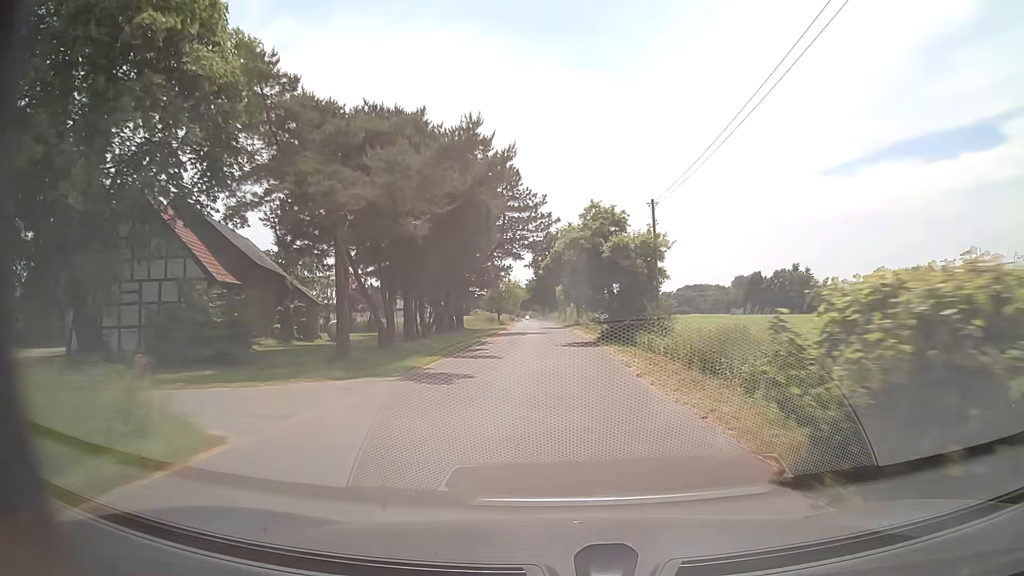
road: unclassified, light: Day
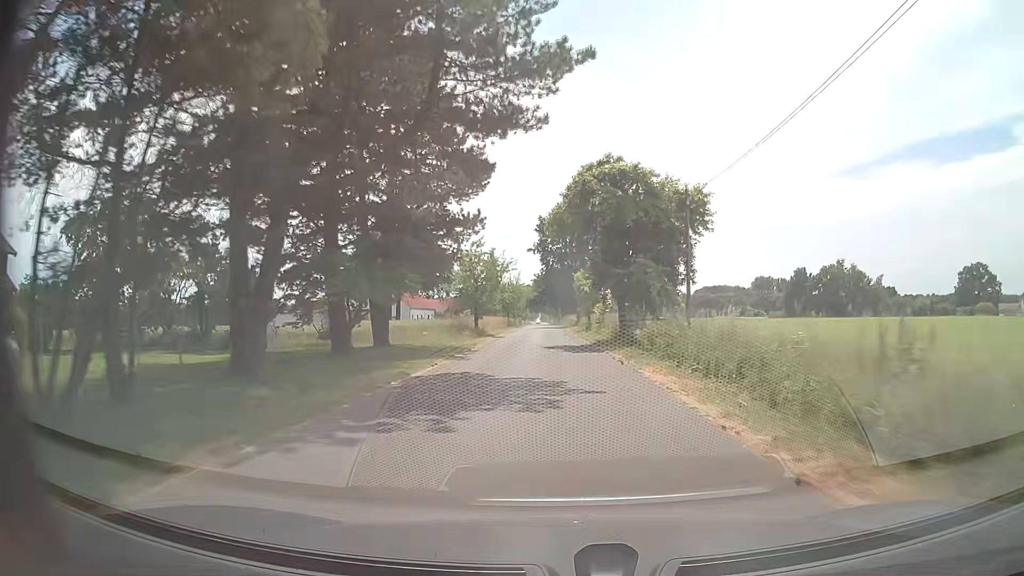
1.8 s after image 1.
(-0.5, +32.0) m; -2°
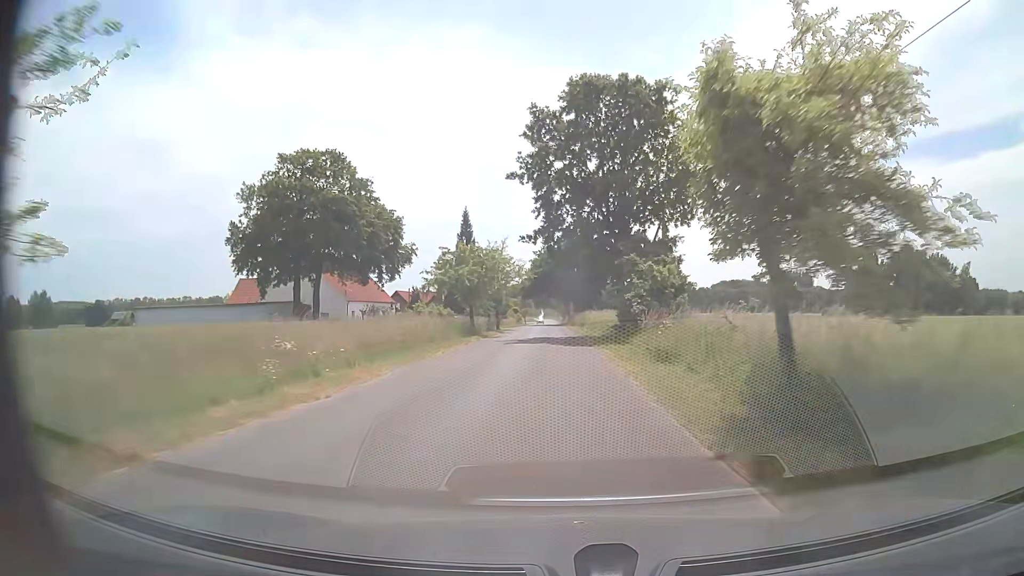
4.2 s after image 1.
(+0.2, +43.1) m; 0°
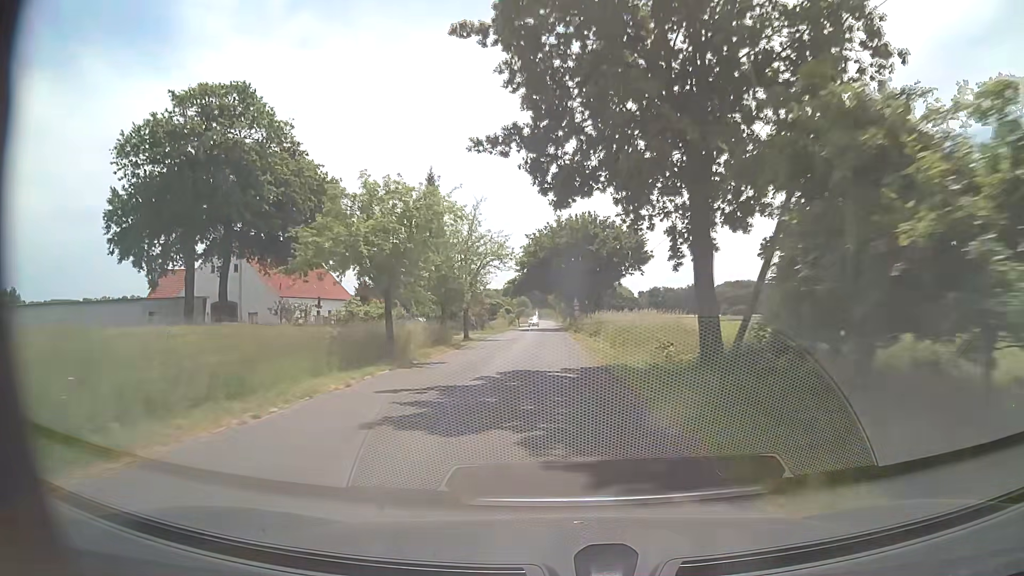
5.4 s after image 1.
(0.0, +21.4) m; 0°
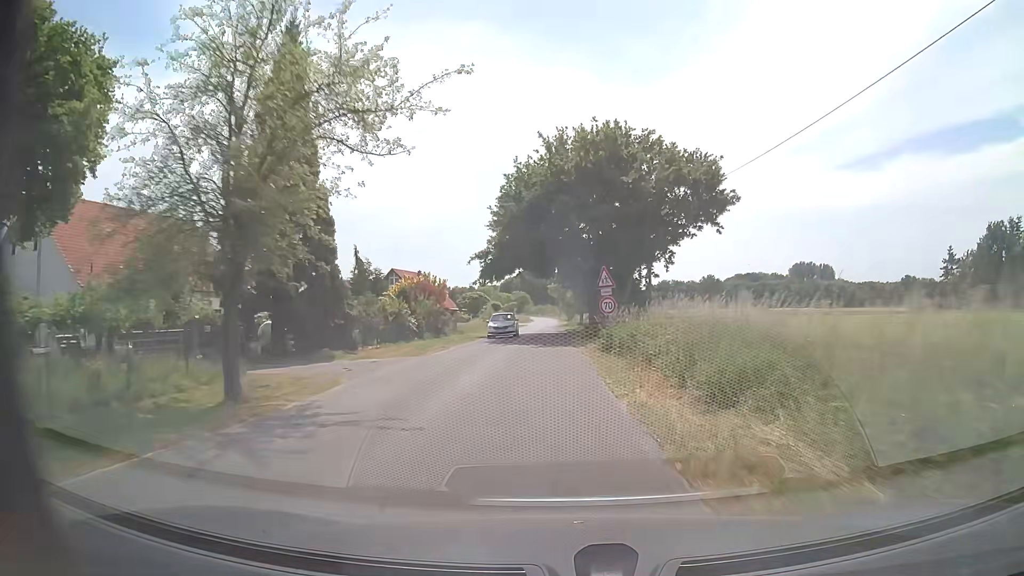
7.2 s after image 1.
(-0.1, +31.1) m; 0°
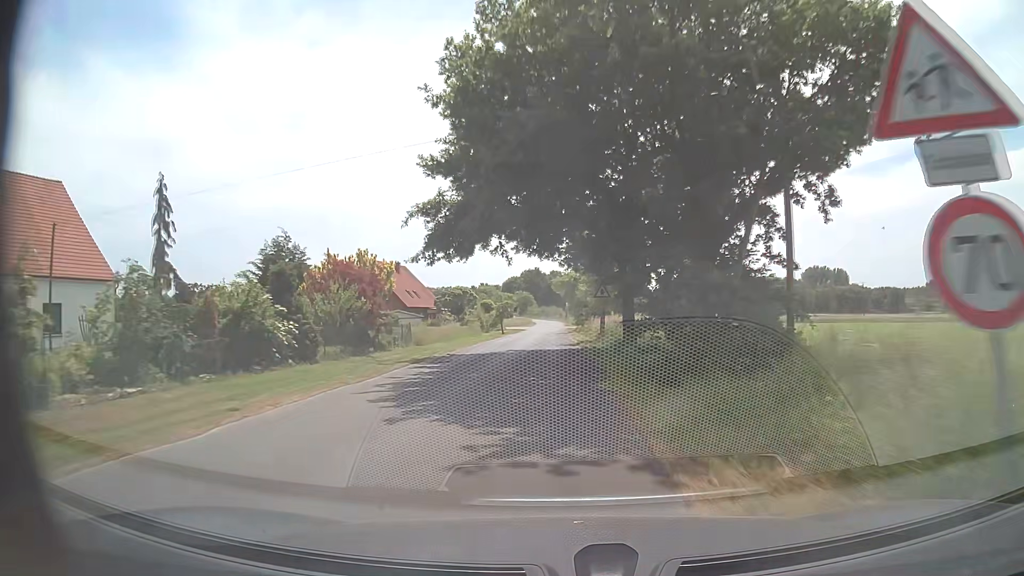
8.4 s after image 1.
(-0.1, +20.4) m; 0°
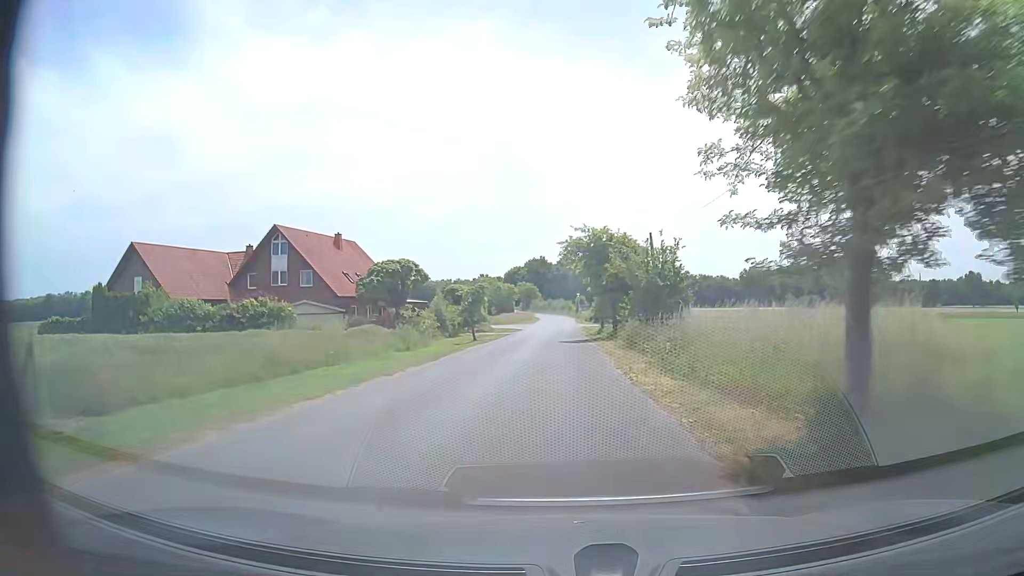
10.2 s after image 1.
(-0.3, +30.5) m; -1°
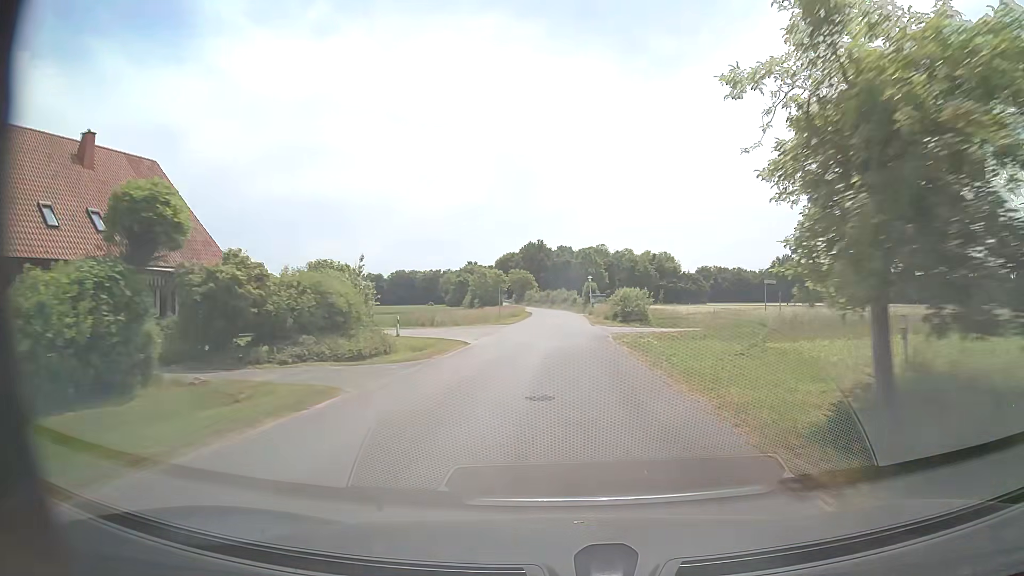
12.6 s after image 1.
(-0.1, +41.0) m; 0°
(0, +10) (0, +20) (0, +30) (0, +40) (0, +50) (0, +60) (0, +70) (0, +80) (-1, +90) (-1, +100) m
